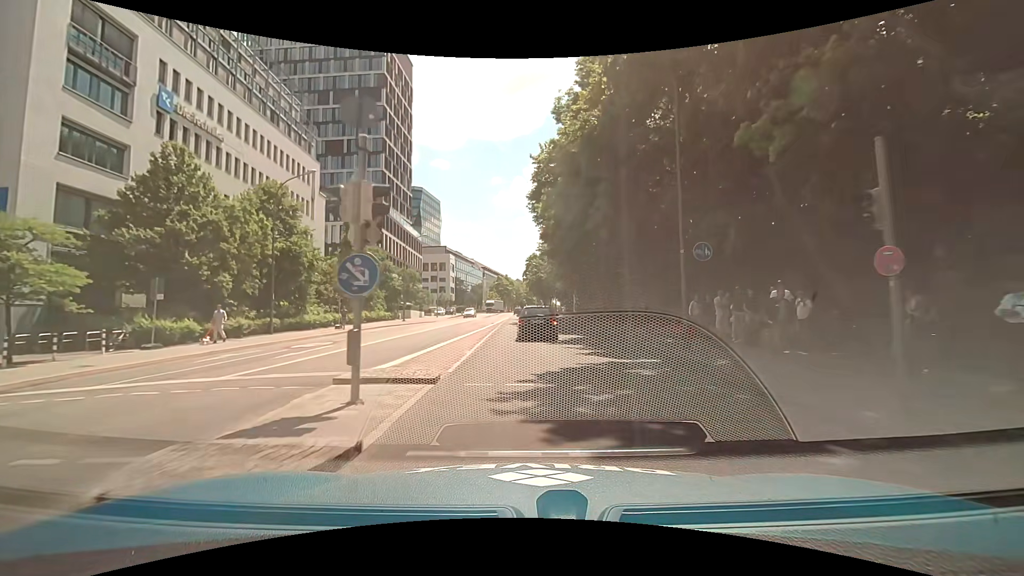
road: secondary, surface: asphalt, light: Day
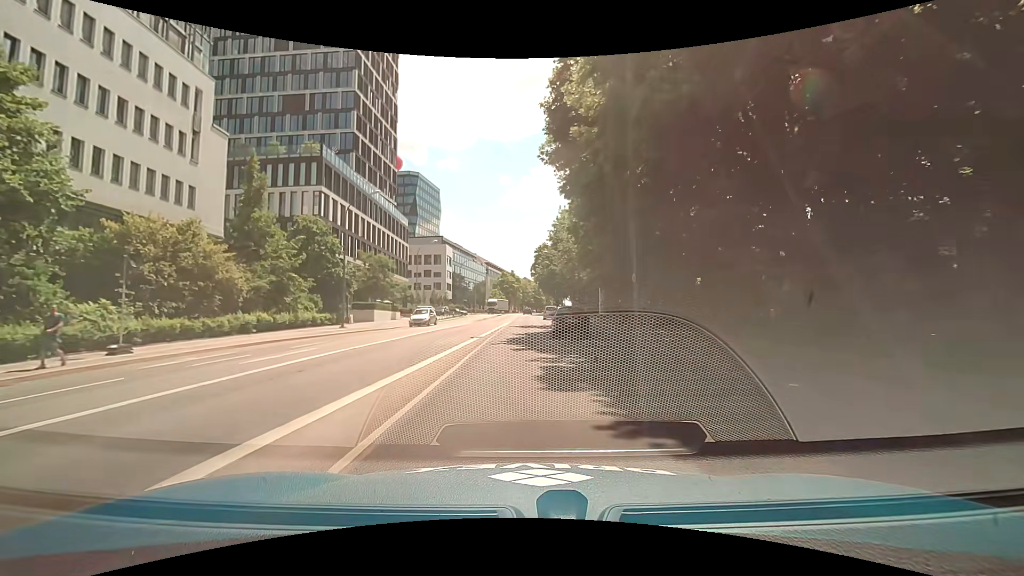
(-0.1, +22.5) m; -1°
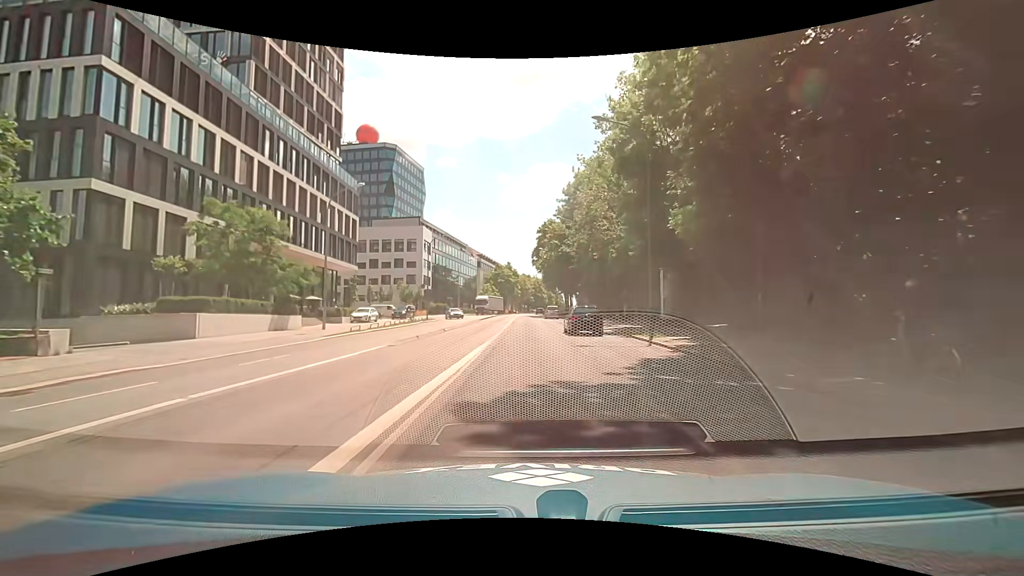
(-0.1, +30.3) m; -1°
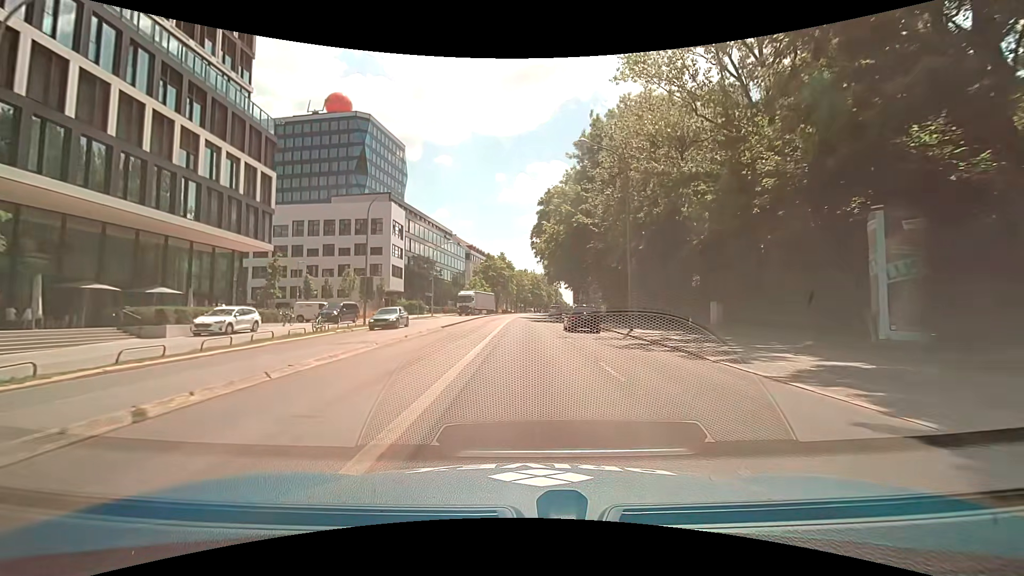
(+0.3, +22.8) m; +2°
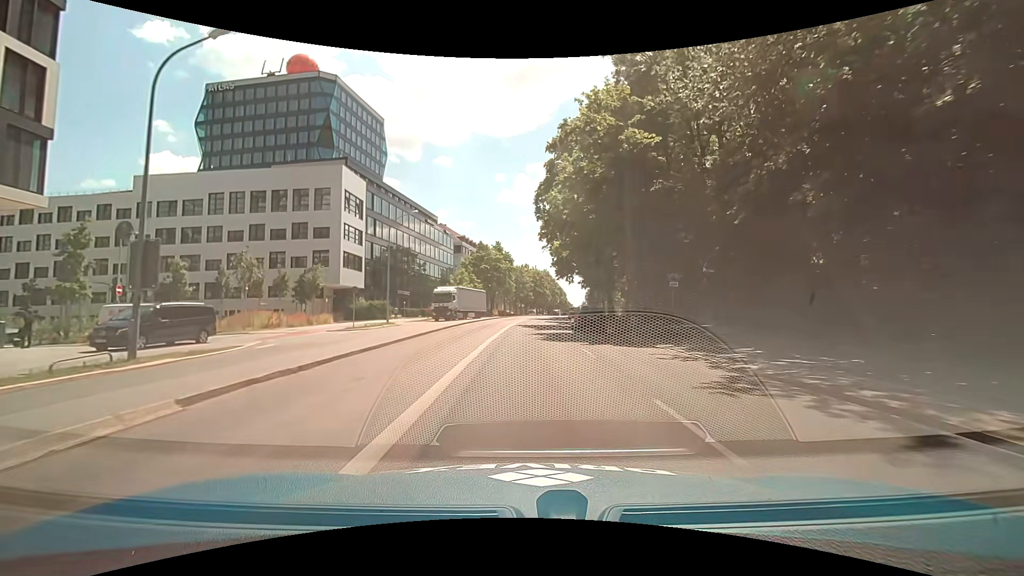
(-0.2, +22.8) m; 0°
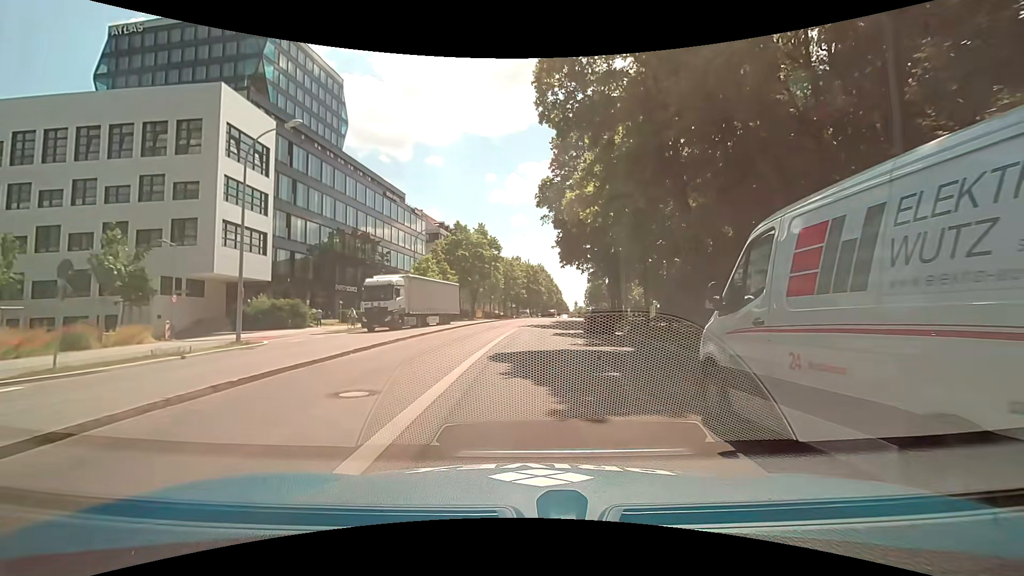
(-0.1, +22.8) m; +1°
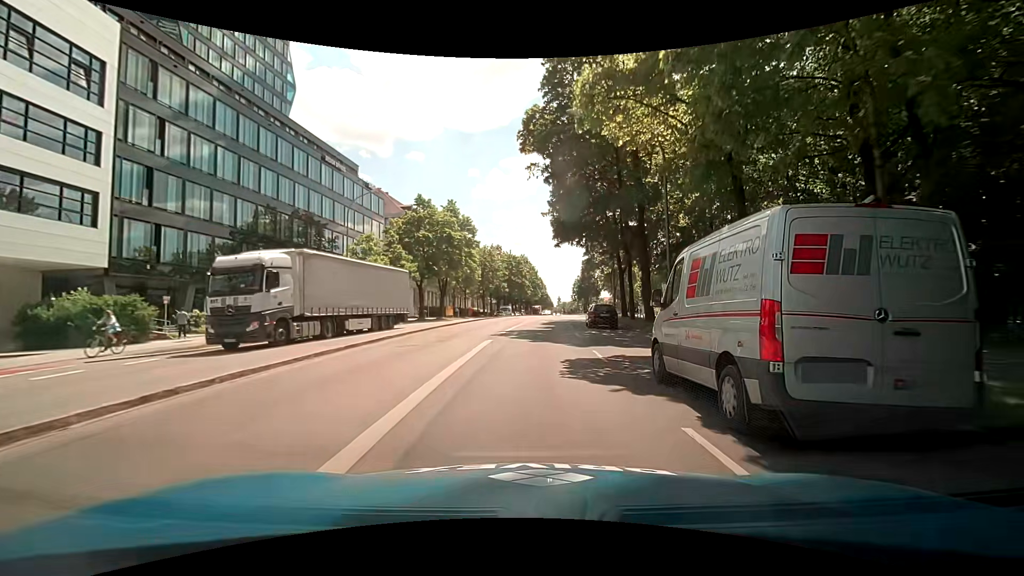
(+0.1, +15.2) m; +1°
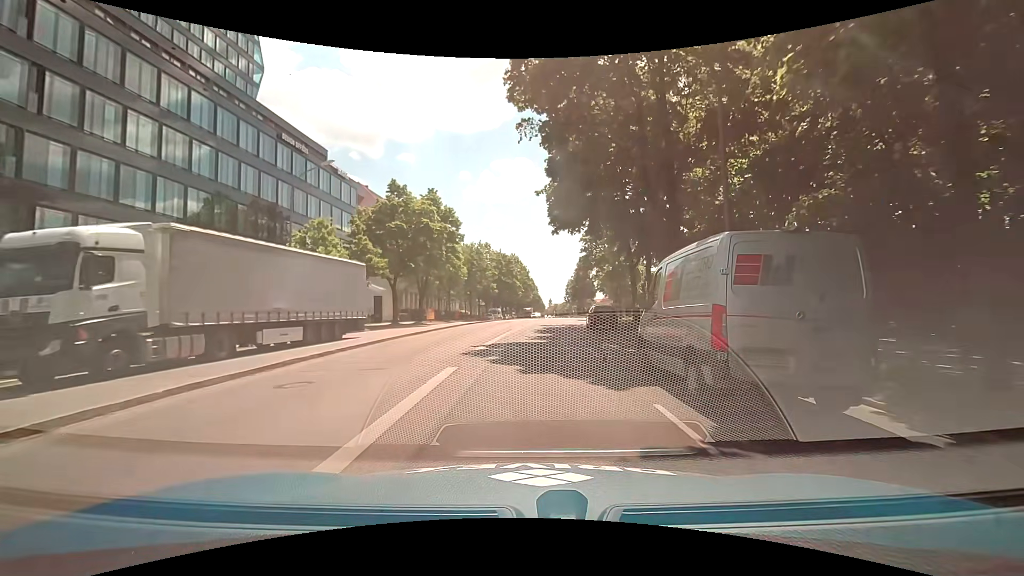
(0.0, +7.6) m; +1°
